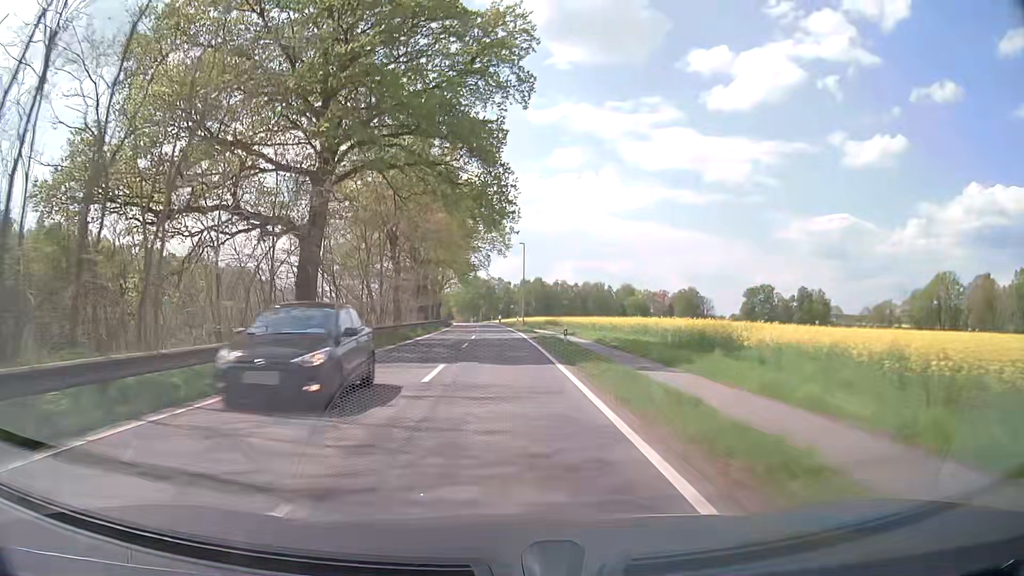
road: tertiary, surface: asphalt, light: Day
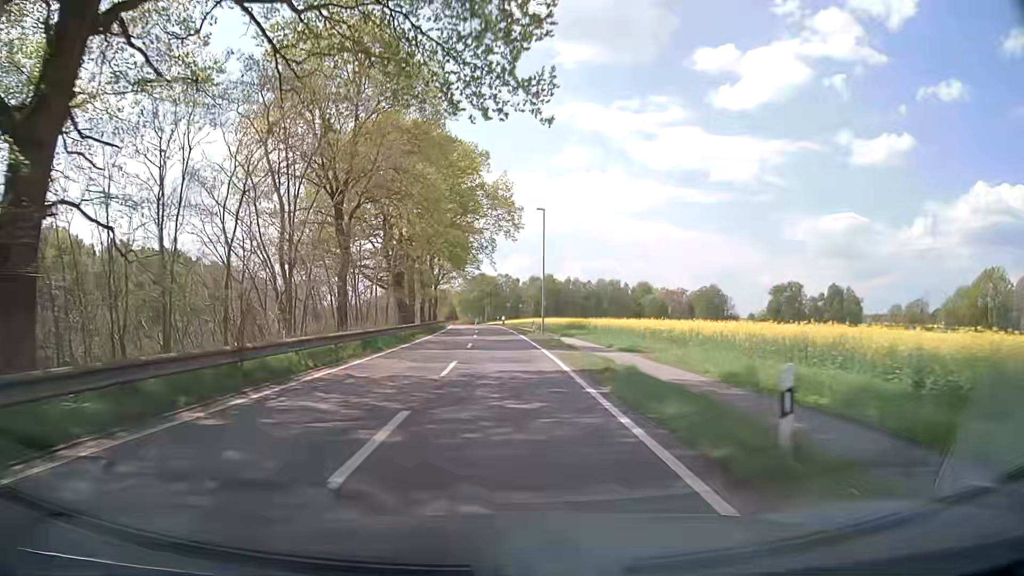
(-0.1, +19.9) m; 0°
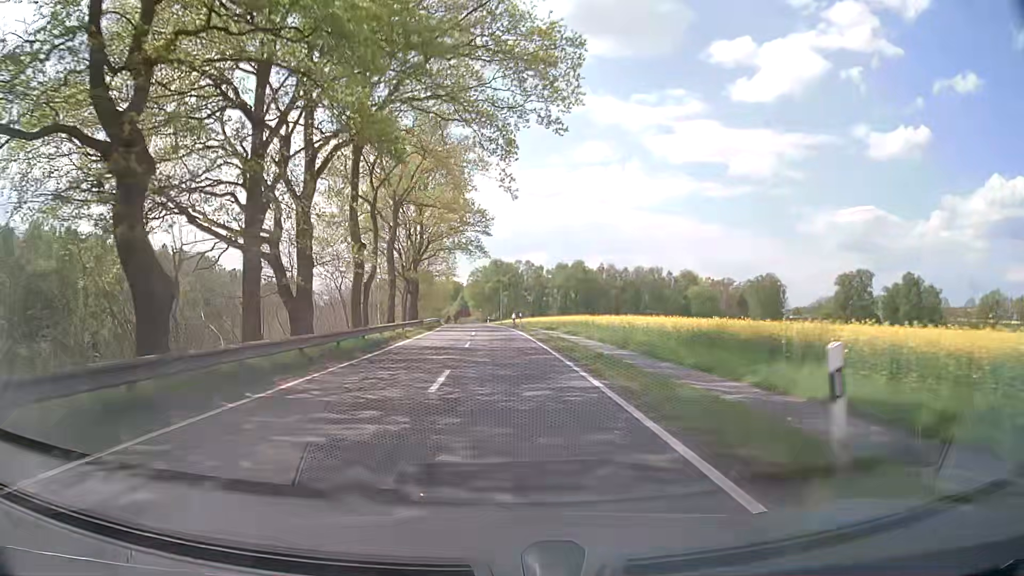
(-0.8, +40.4) m; -2°
(0, +10) (0, +20) (0, +30) (-1, +40) (-1, +50) (-2, +60) (-2, +70) (-3, +80) (-4, +90) (-5, +100) m
